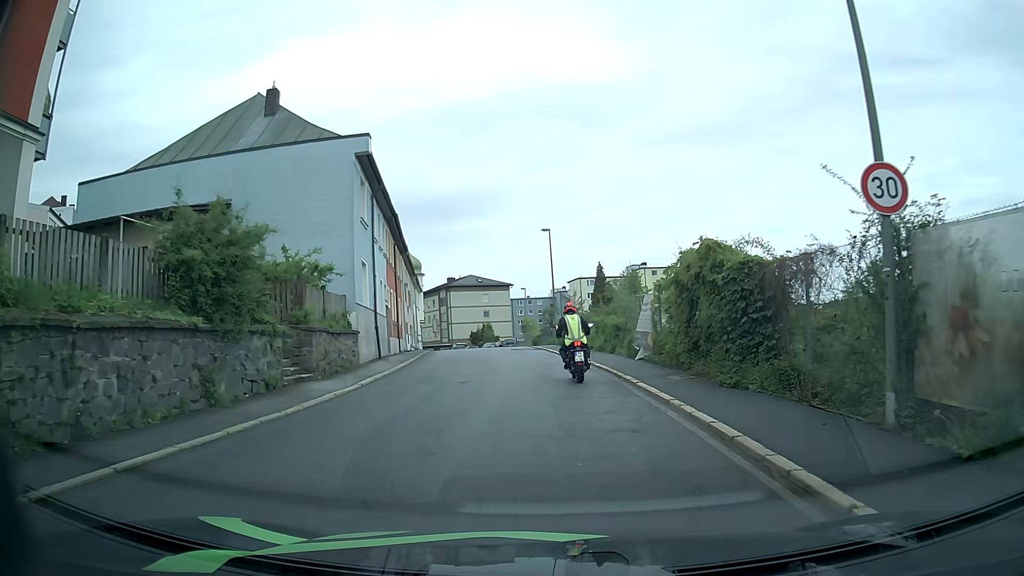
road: tertiary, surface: asphalt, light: Day
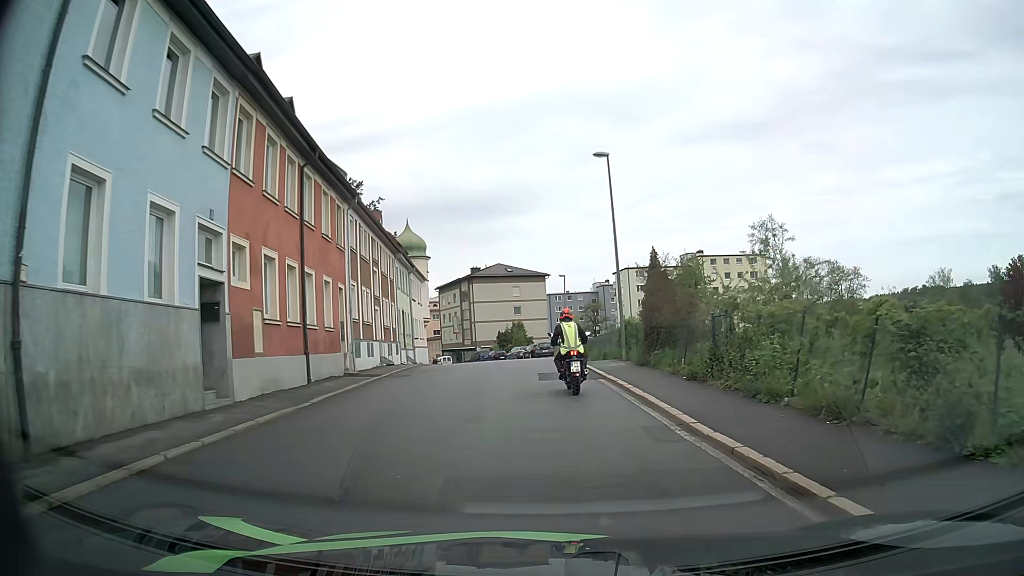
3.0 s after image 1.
(-0.7, +21.0) m; -3°
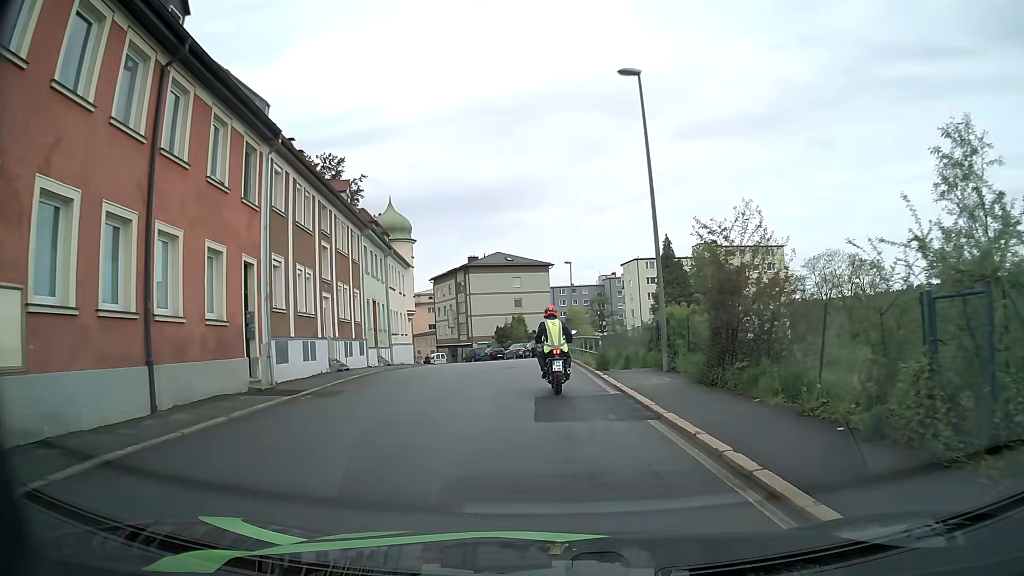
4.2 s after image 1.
(-0.1, +8.5) m; -1°
(0, +10) (0, +20) (-1, +30) (-2, +40) (-3, +50) (-6, +60) (-9, +69) (-13, +78) (-17, +87) (-21, +96) m
